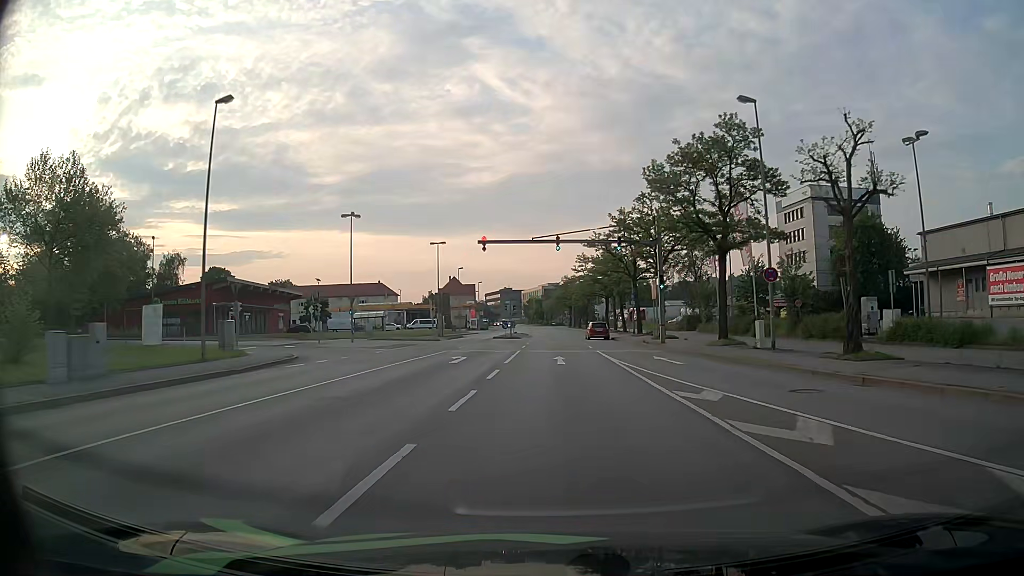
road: primary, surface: asphalt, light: Day
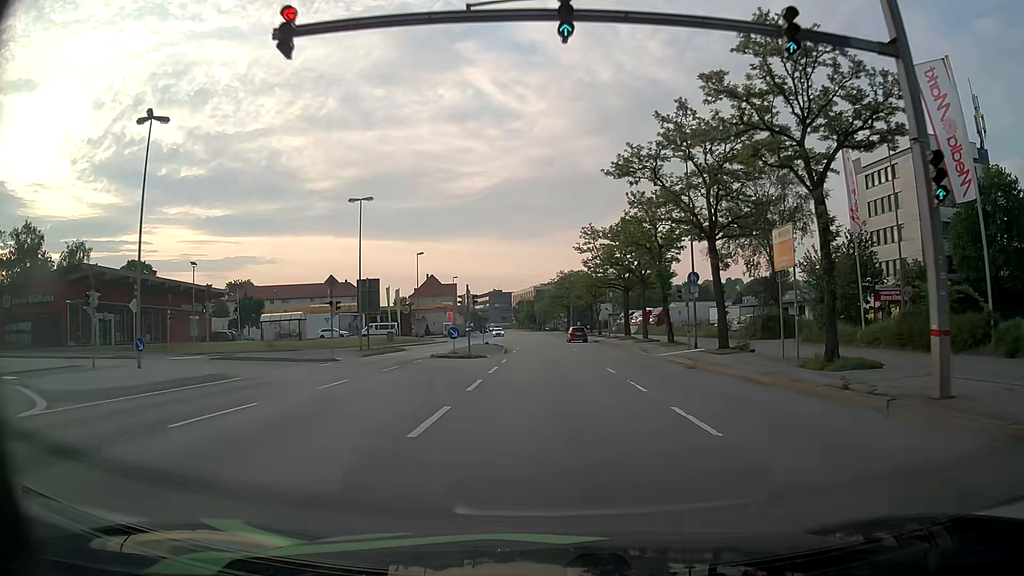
(0.0, +28.8) m; 0°
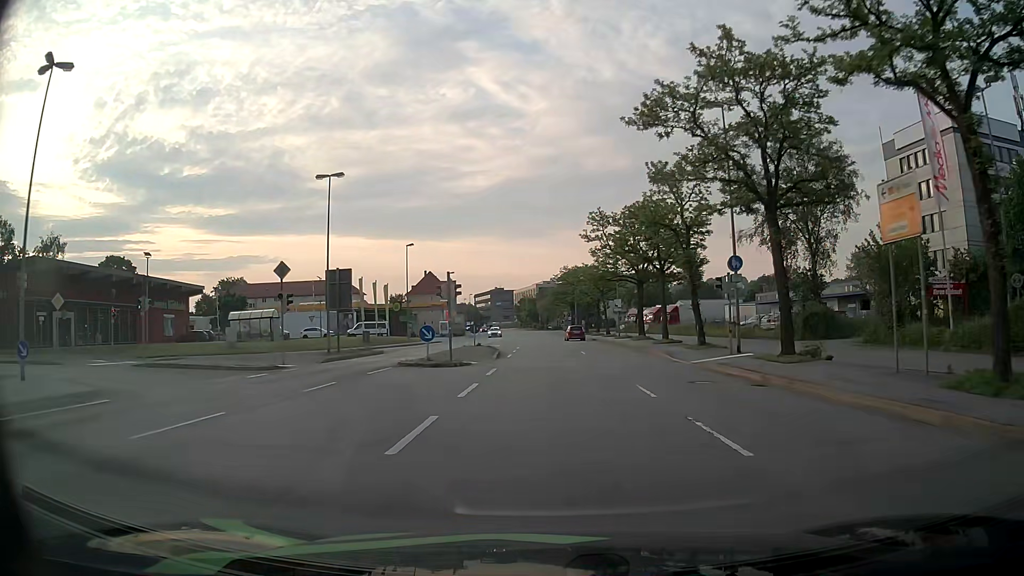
(0.0, +7.4) m; 0°
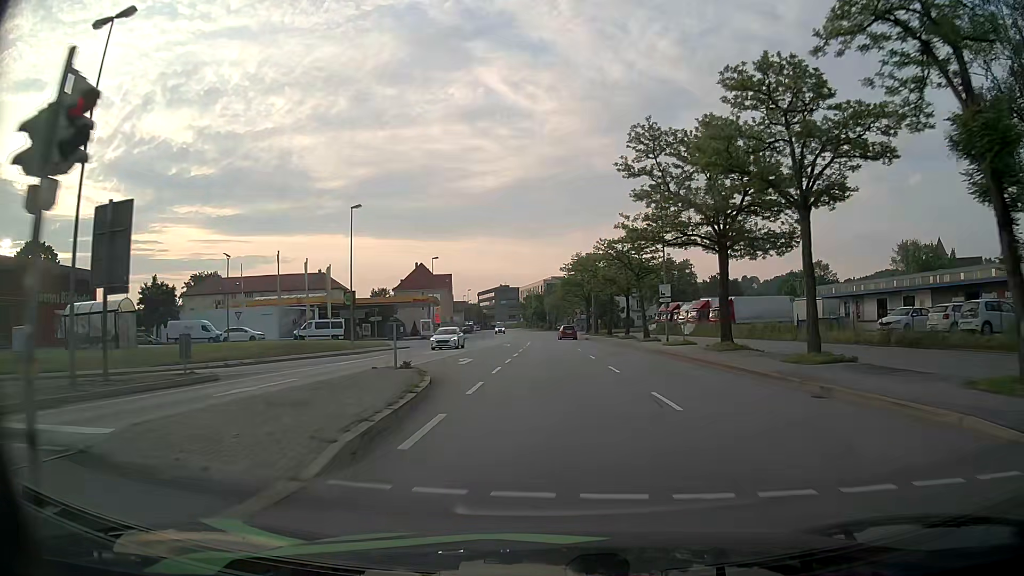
(-0.2, +23.3) m; -1°
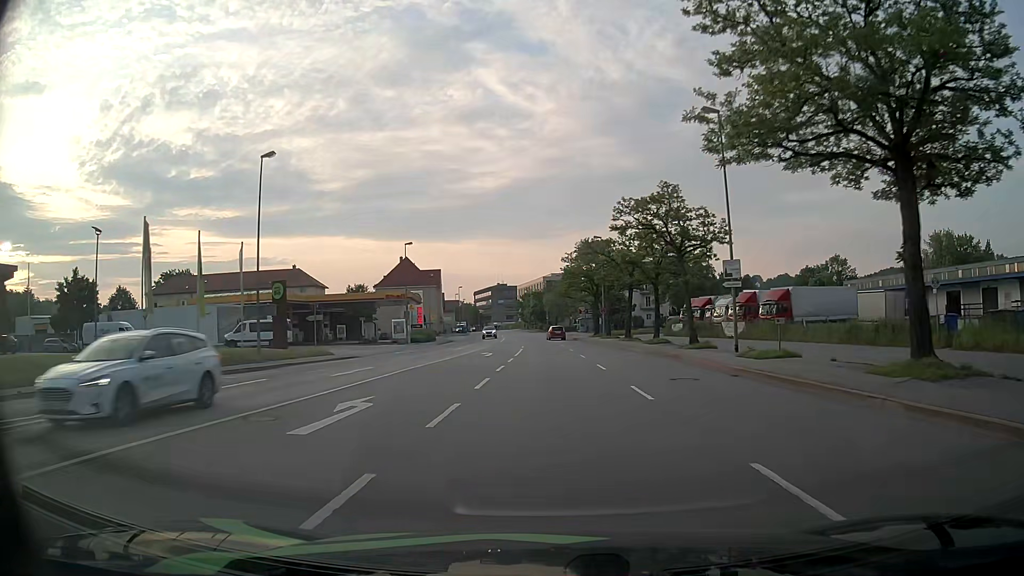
(-0.1, +16.3) m; -1°
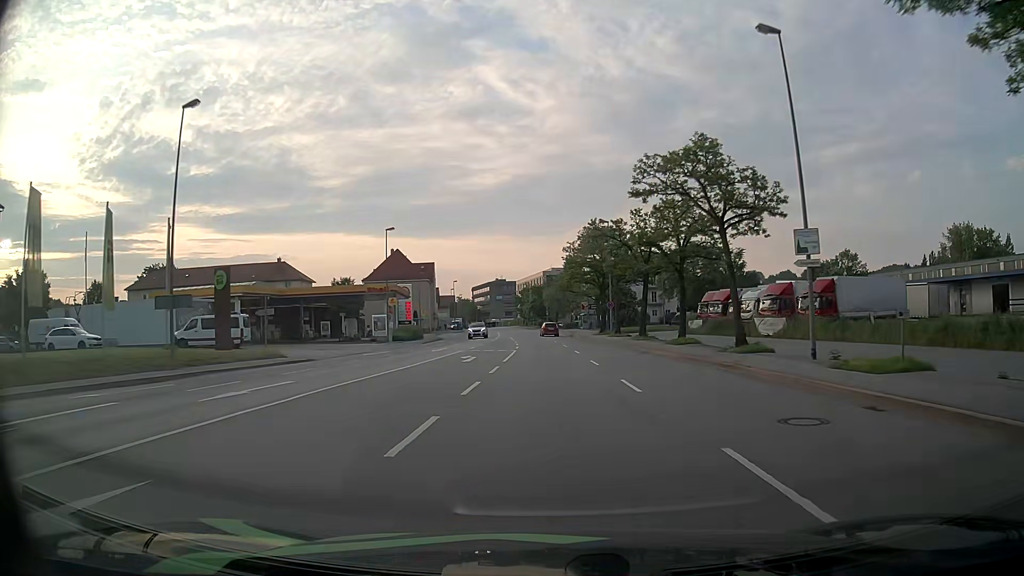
(0.0, +8.4) m; +1°
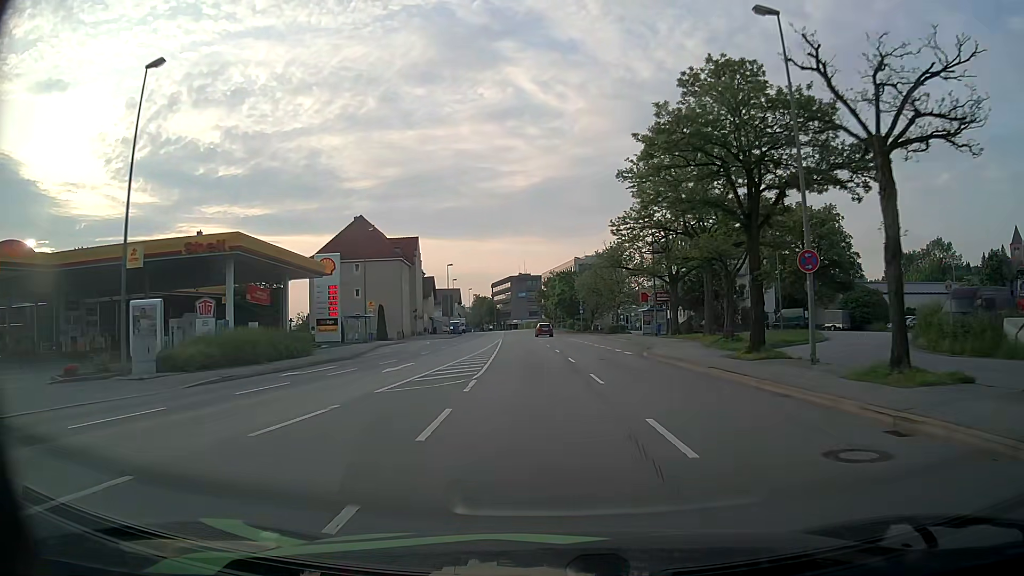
(-0.9, +42.4) m; -3°
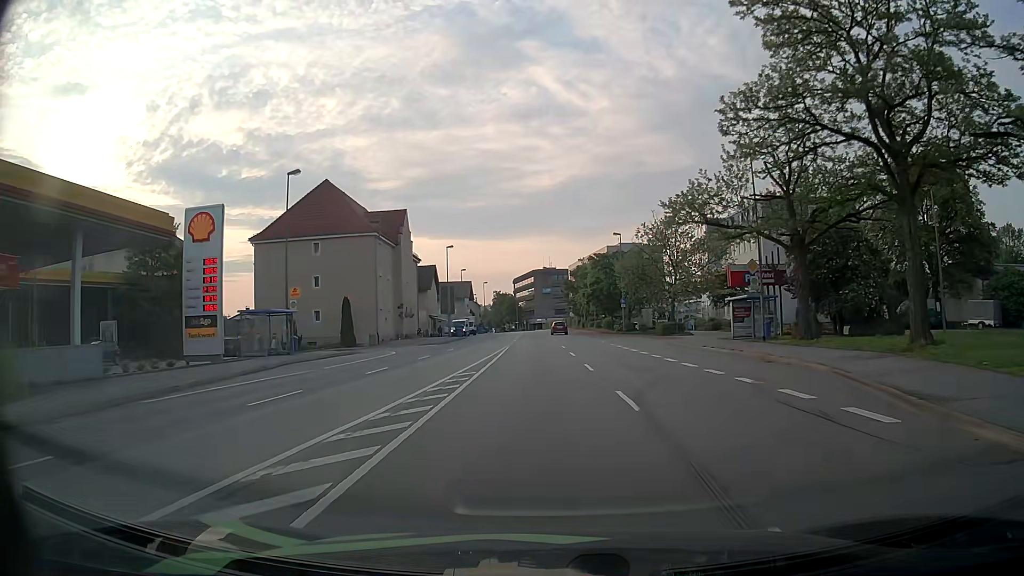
(-0.5, +23.2) m; -3°
(0, +10) (0, +20) (0, +30) (0, +40) (0, +50) (-1, +60) (-1, +70) (-1, +80) (-1, +90) (-2, +100) m
